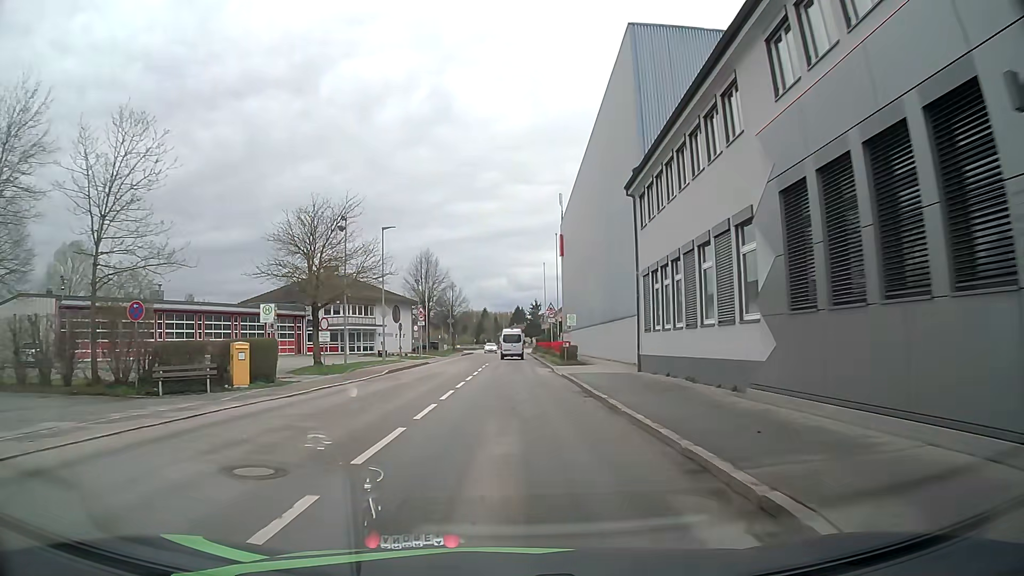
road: secondary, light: Day
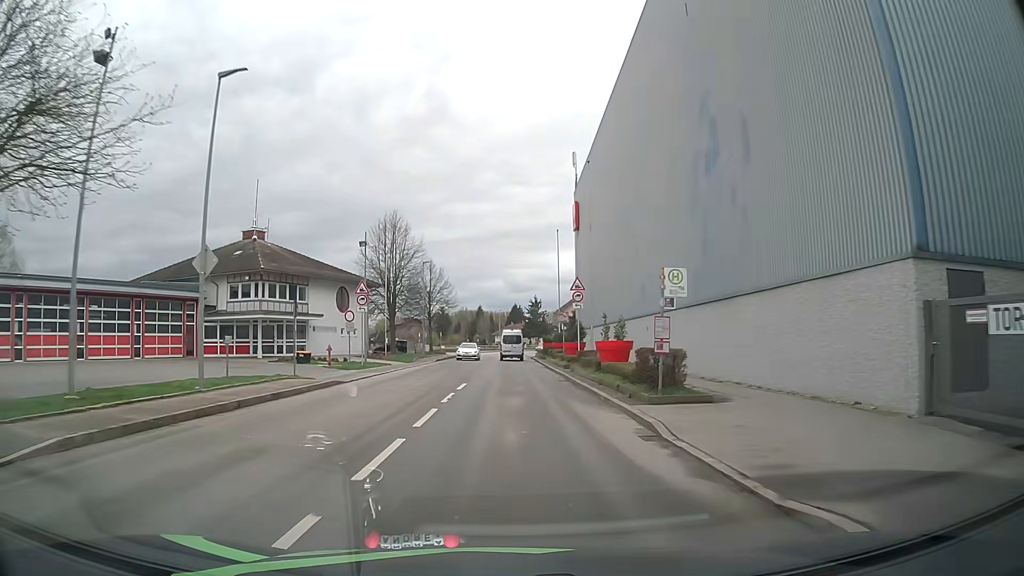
(-0.1, +23.4) m; 0°
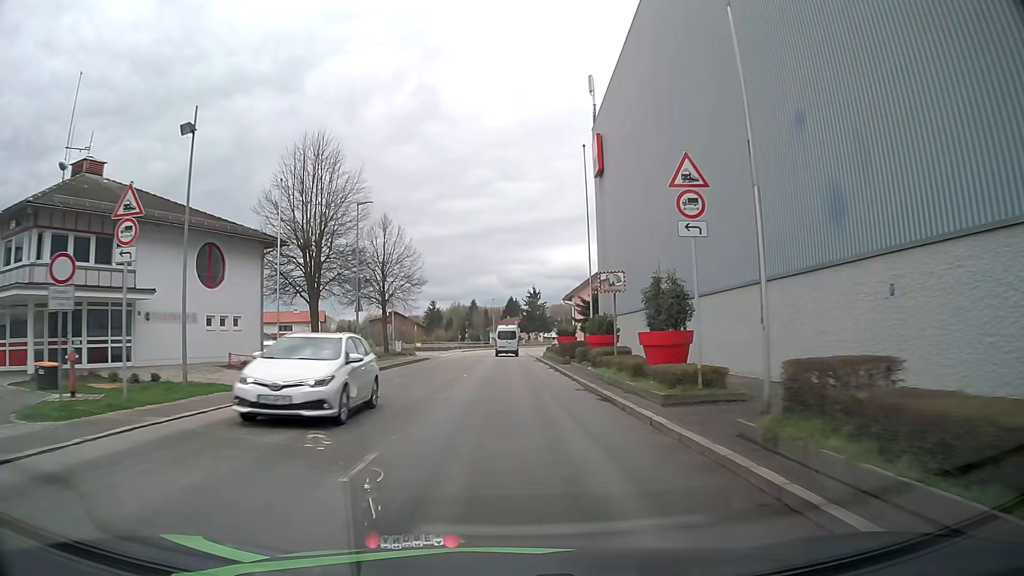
(+0.1, +22.8) m; 0°
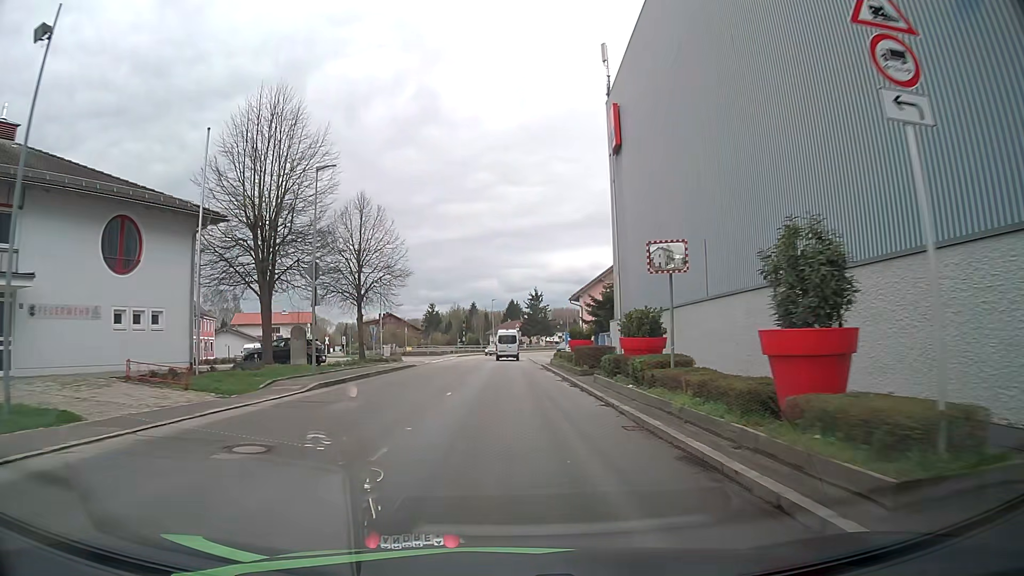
(0.0, +7.6) m; 0°
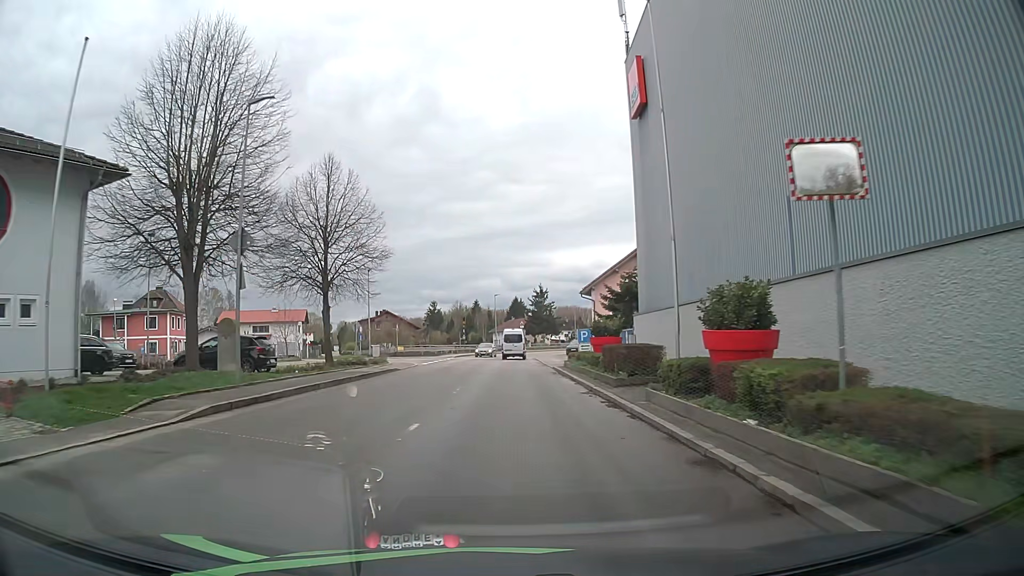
(0.0, +7.6) m; 0°
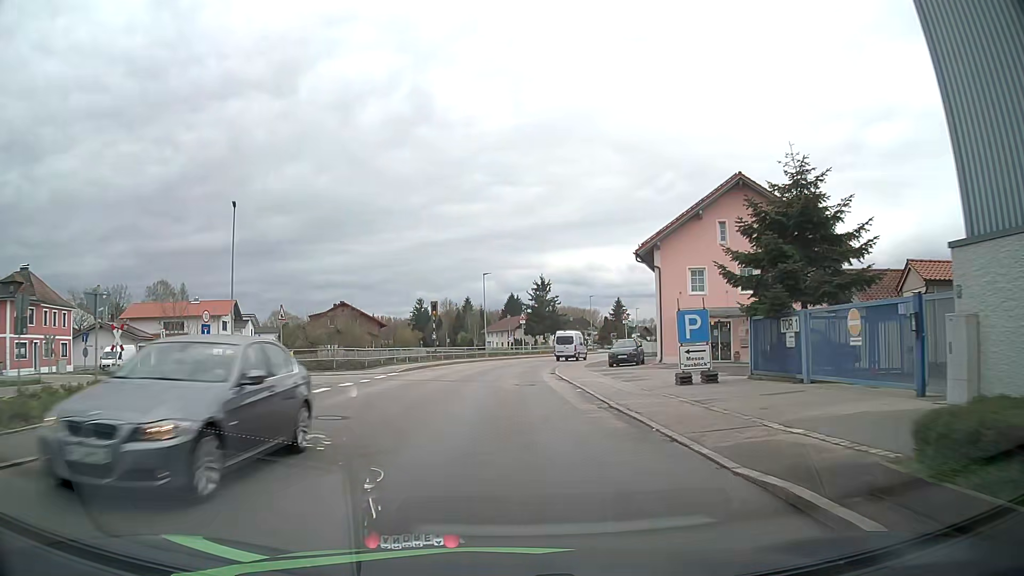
(+0.1, +30.3) m; +1°
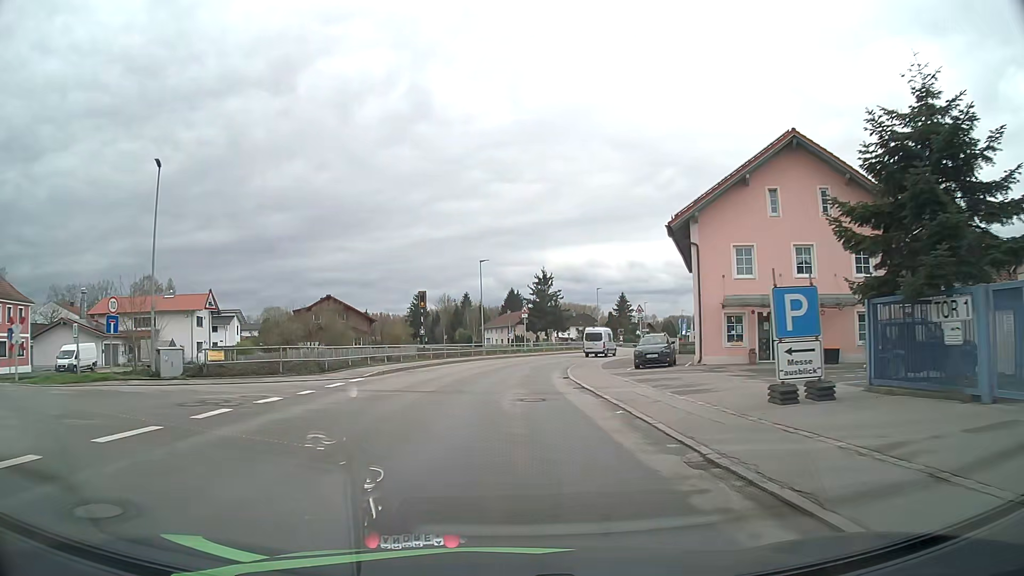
(-0.1, +7.6) m; 0°
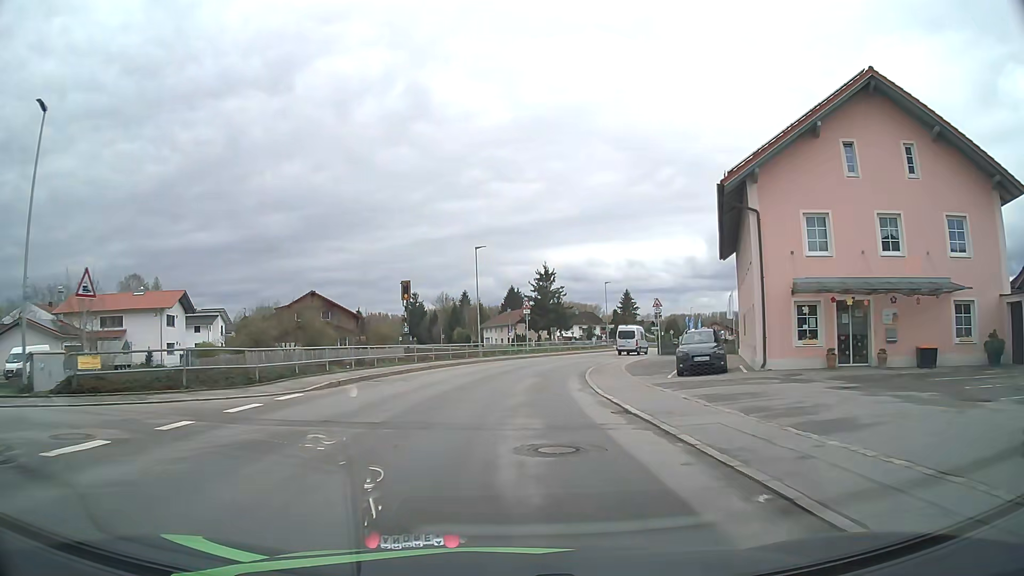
(0.0, +7.5) m; -1°
